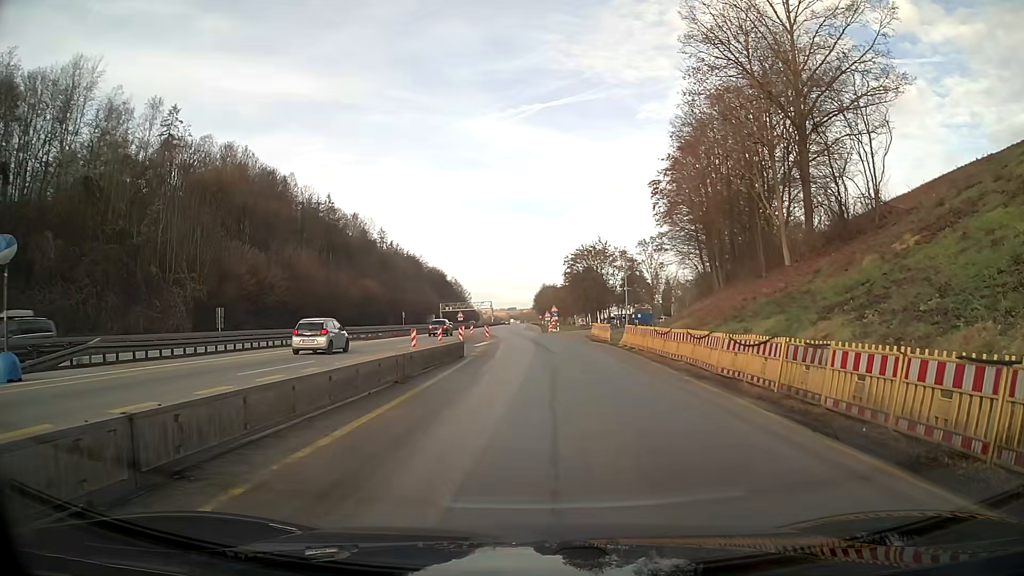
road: motorway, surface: asphalt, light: Day
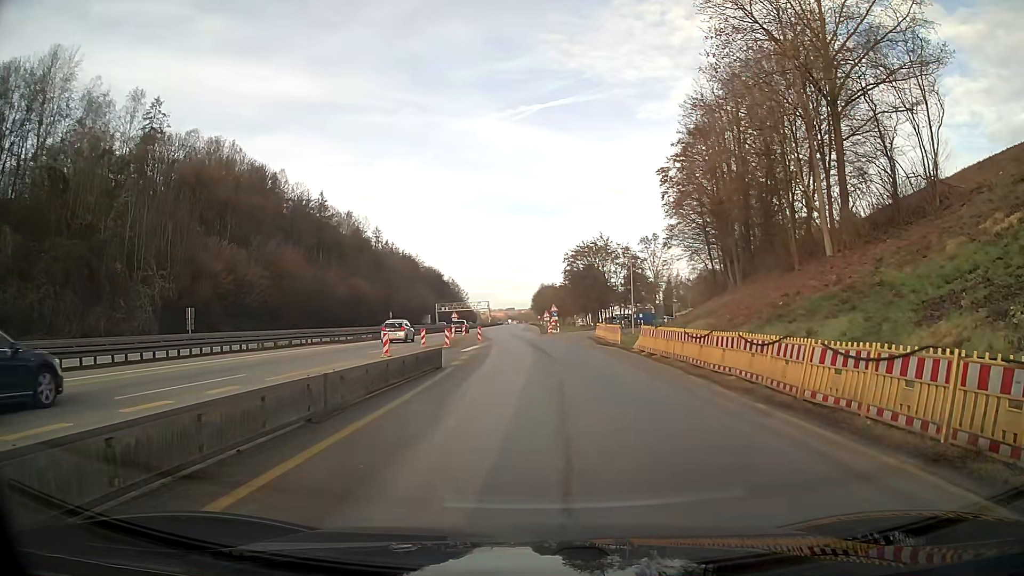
(0.0, +5.5) m; 0°
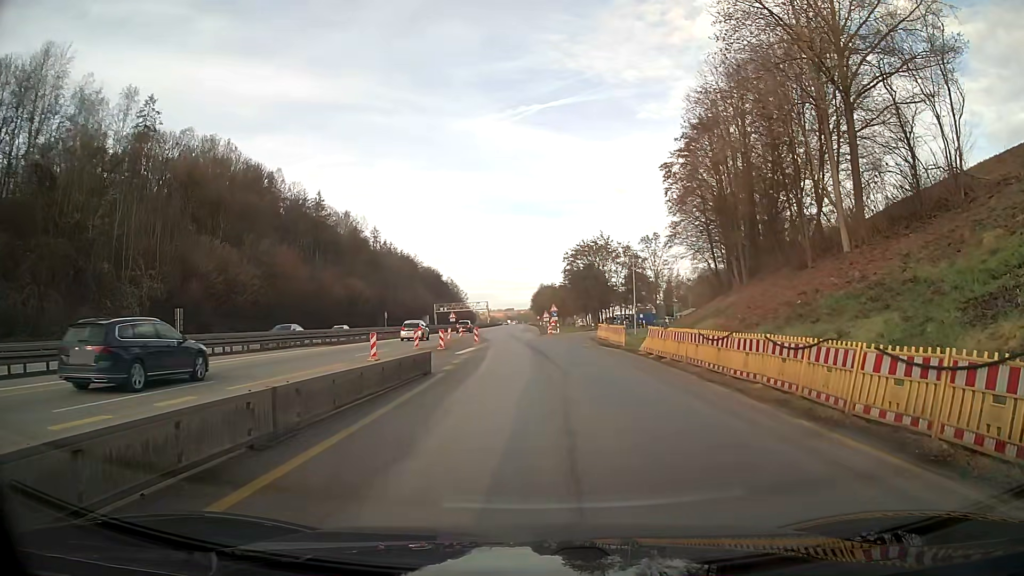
(0.0, +1.9) m; 0°
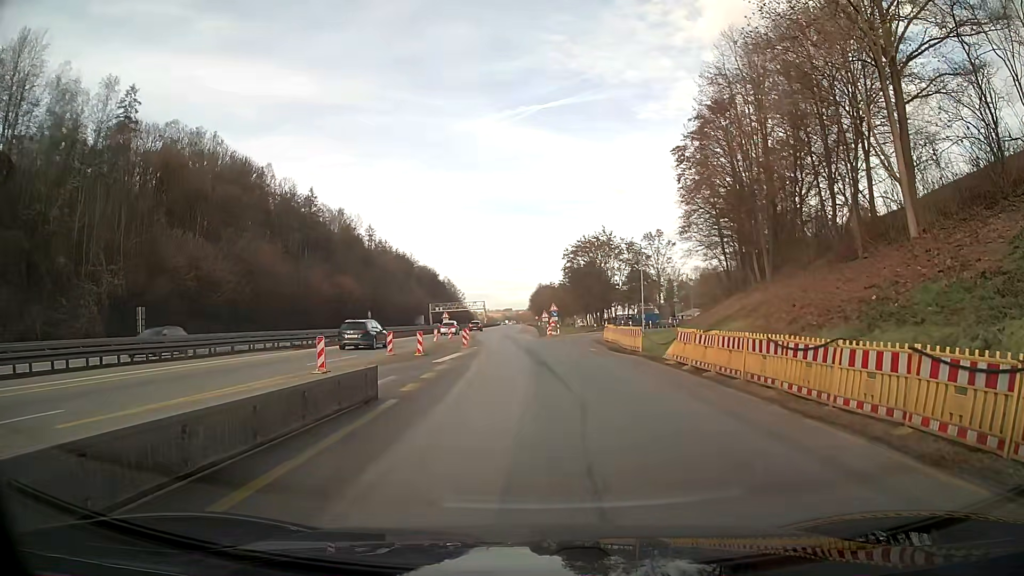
(0.0, +5.8) m; 0°
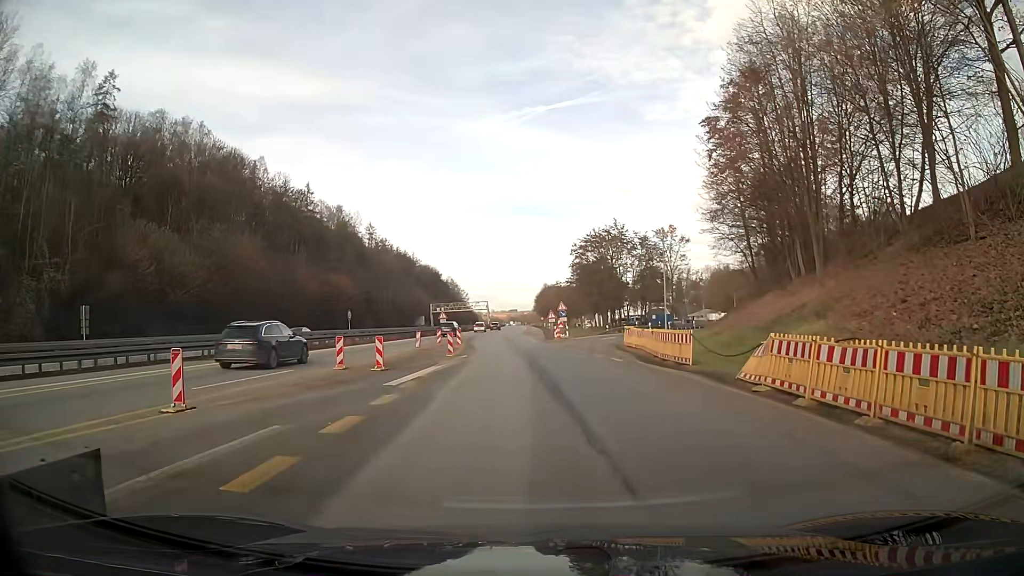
(0.0, +8.0) m; 0°
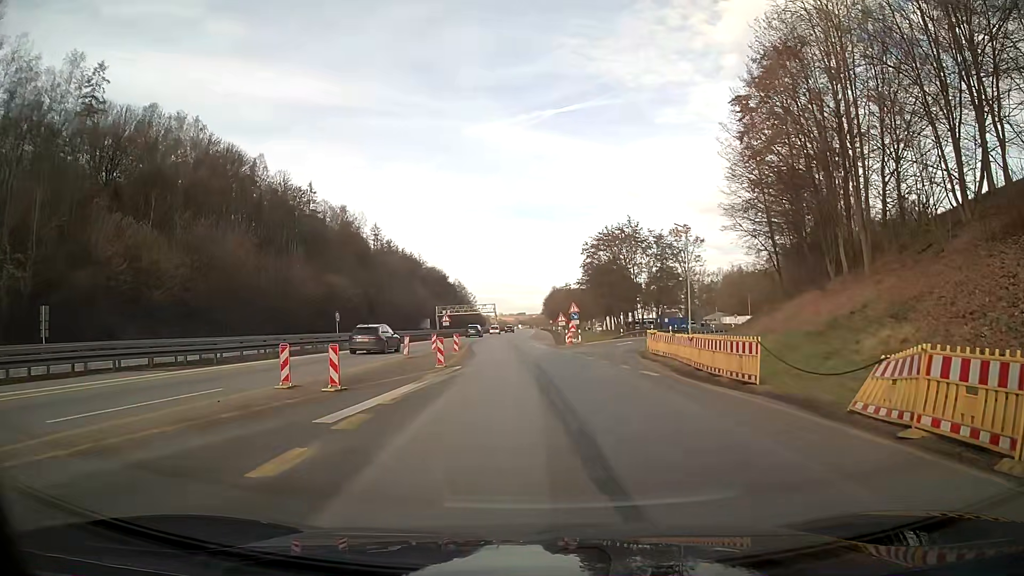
(-0.1, +5.4) m; -1°
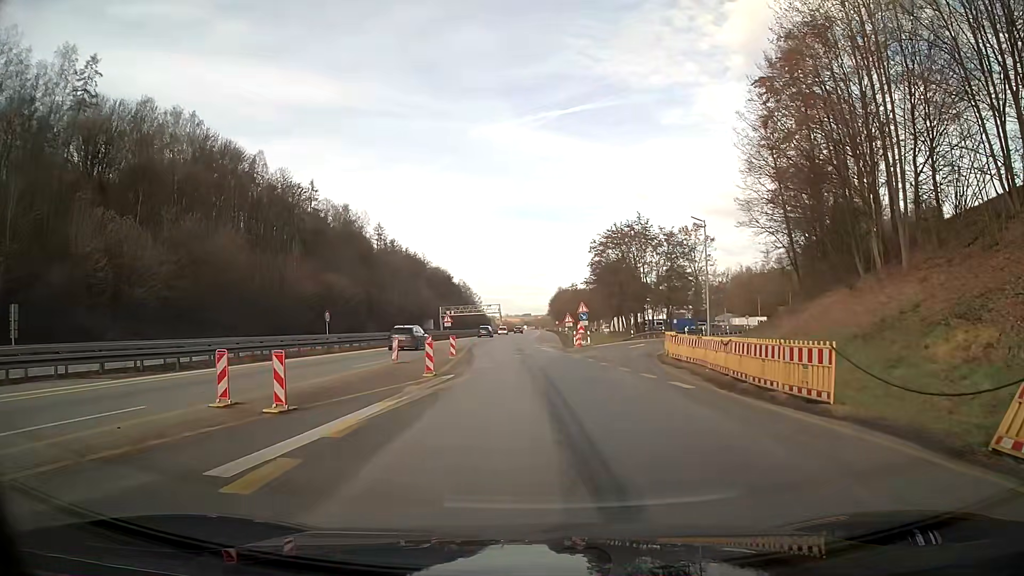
(0.0, +3.6) m; 0°
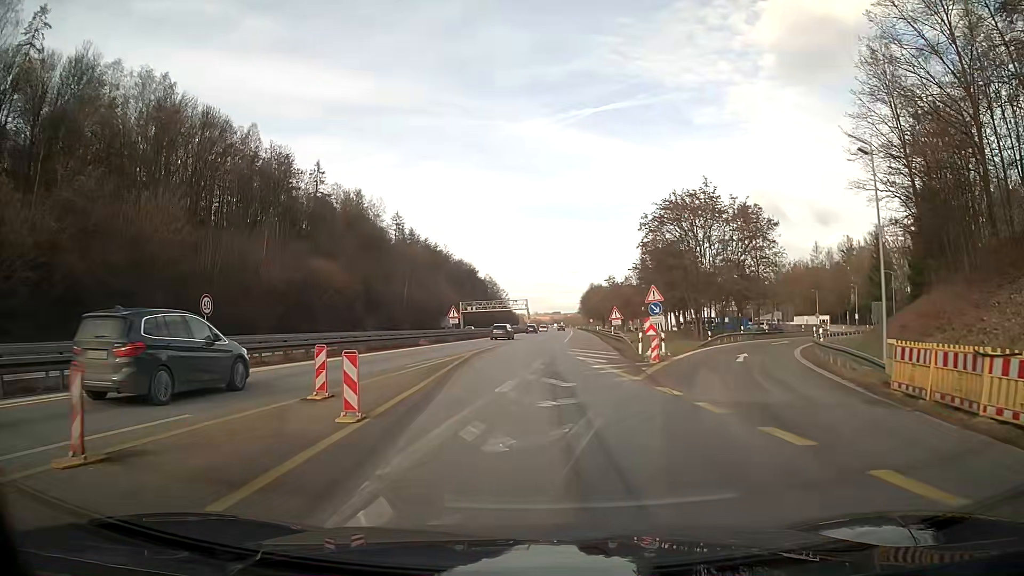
(-0.4, +19.8) m; -2°
